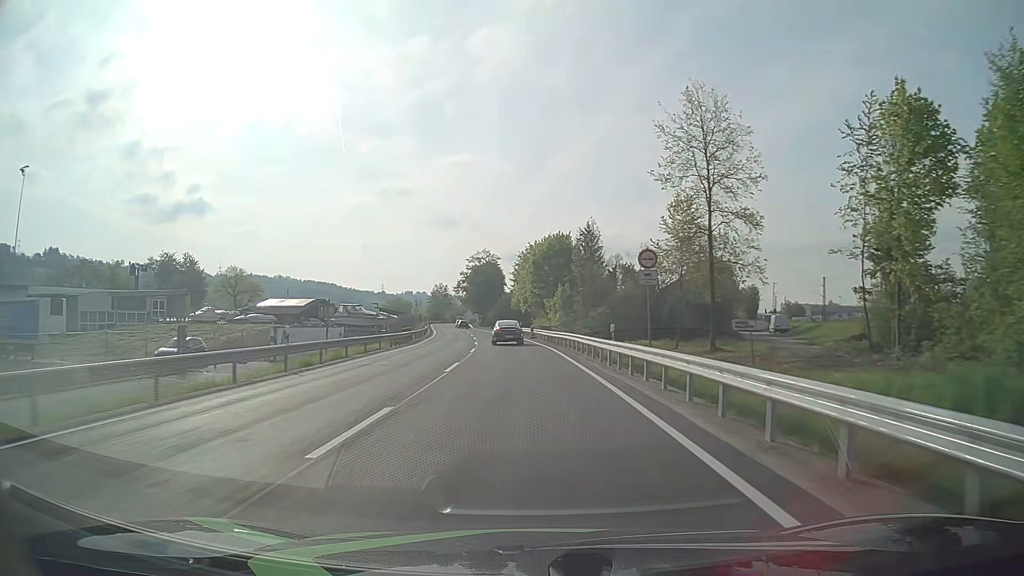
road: primary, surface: asphalt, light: Day
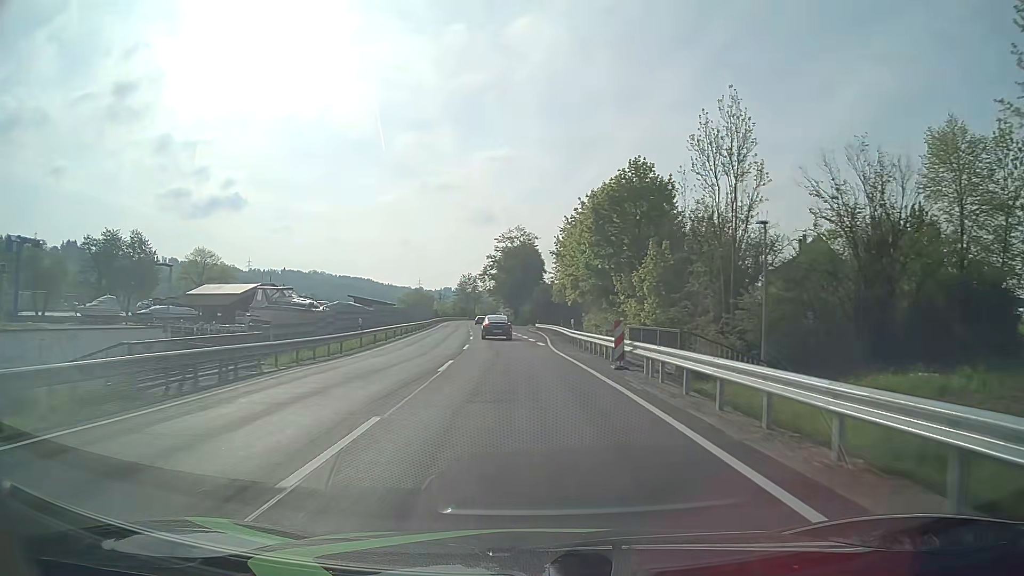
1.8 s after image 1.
(-1.3, +37.3) m; -4°
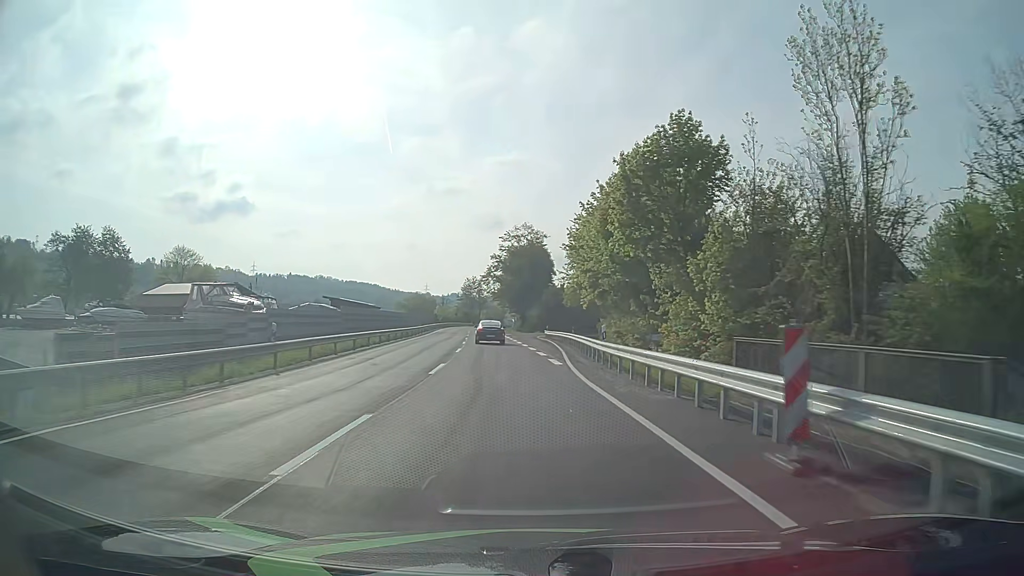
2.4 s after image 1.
(-0.1, +11.6) m; -1°
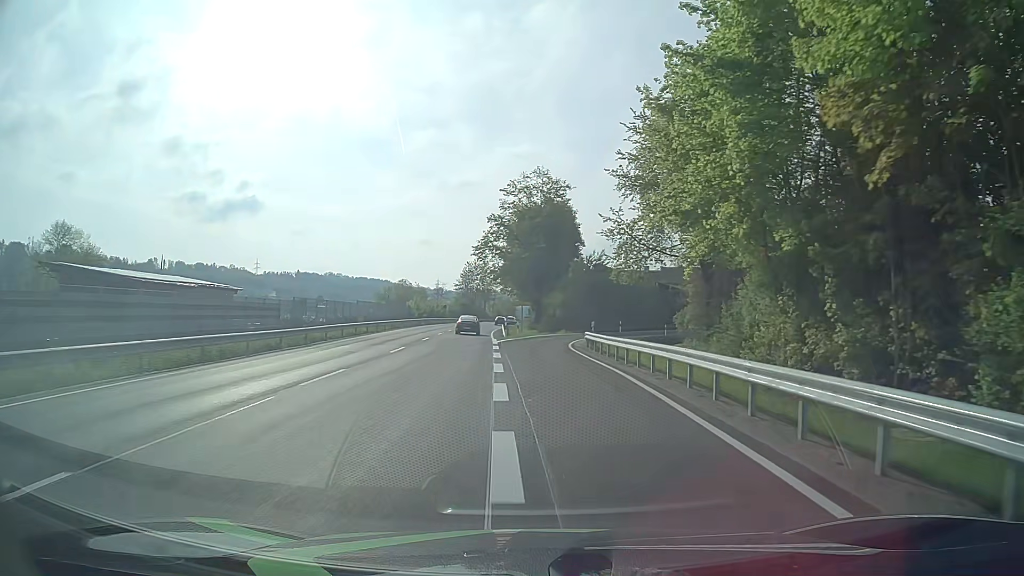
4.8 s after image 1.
(-0.5, +40.6) m; -1°
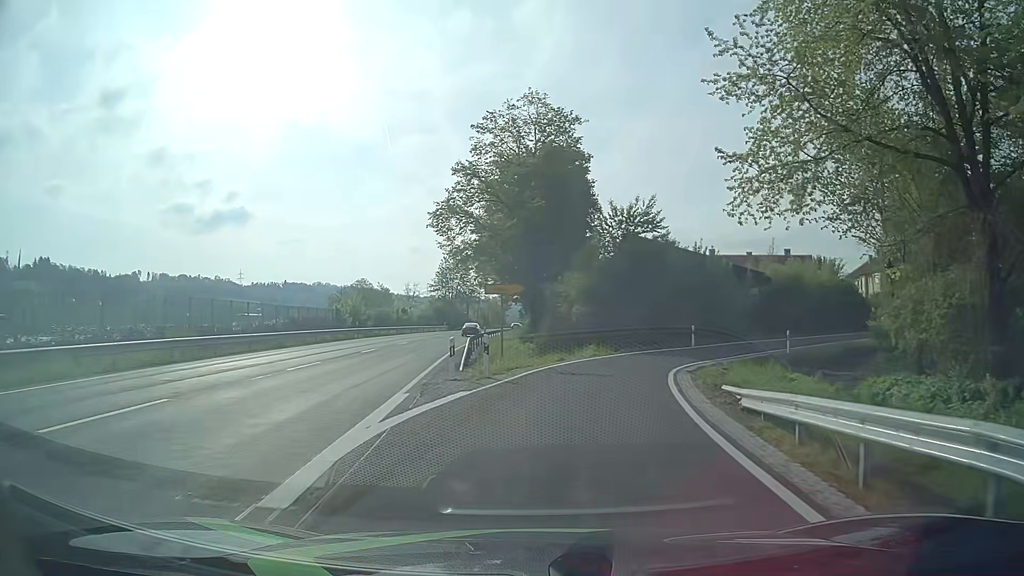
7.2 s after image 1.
(-0.2, +30.0) m; 0°
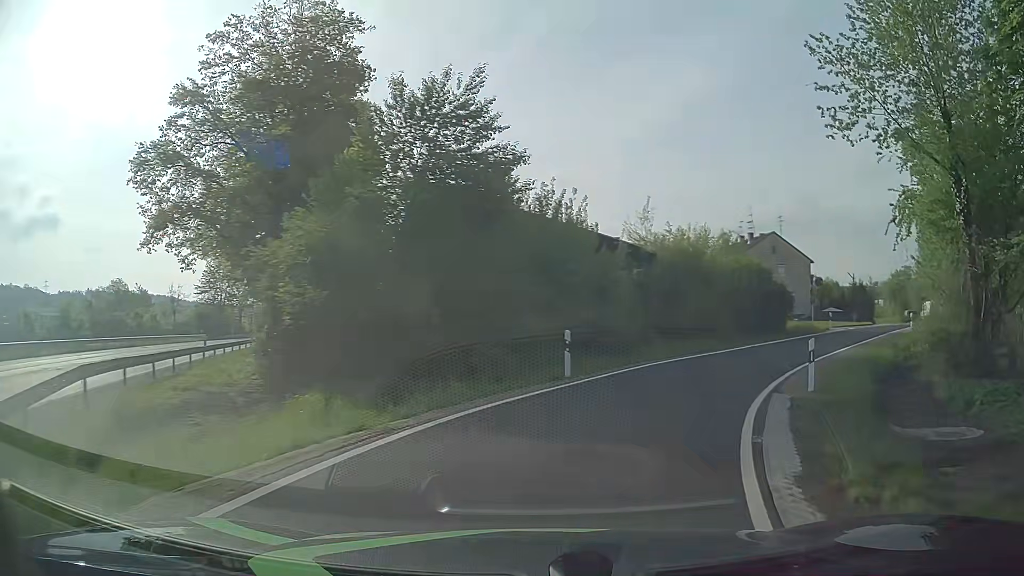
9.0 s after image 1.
(+2.1, +18.7) m; +17°
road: residential
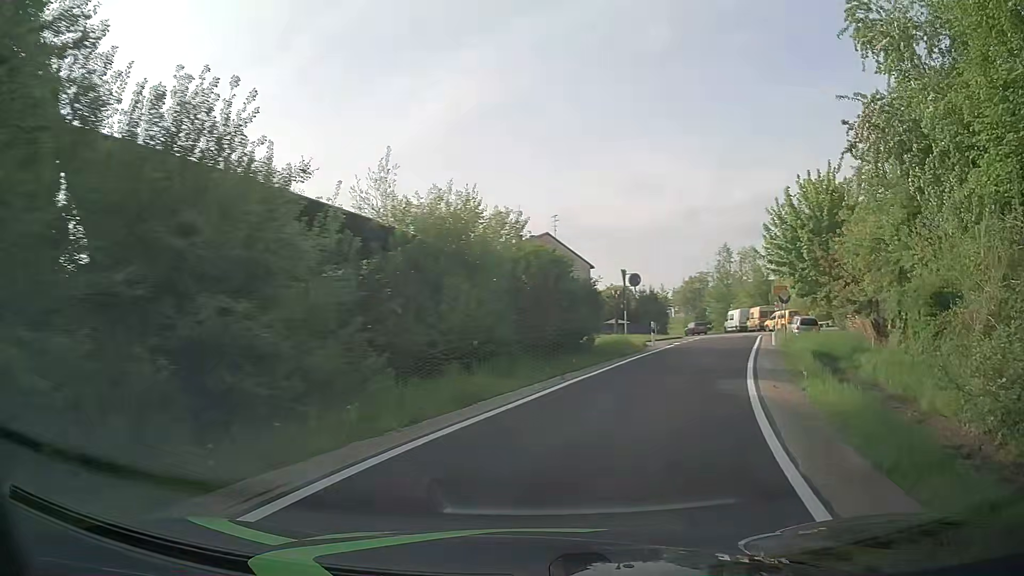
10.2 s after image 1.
(+2.1, +12.0) m; +20°
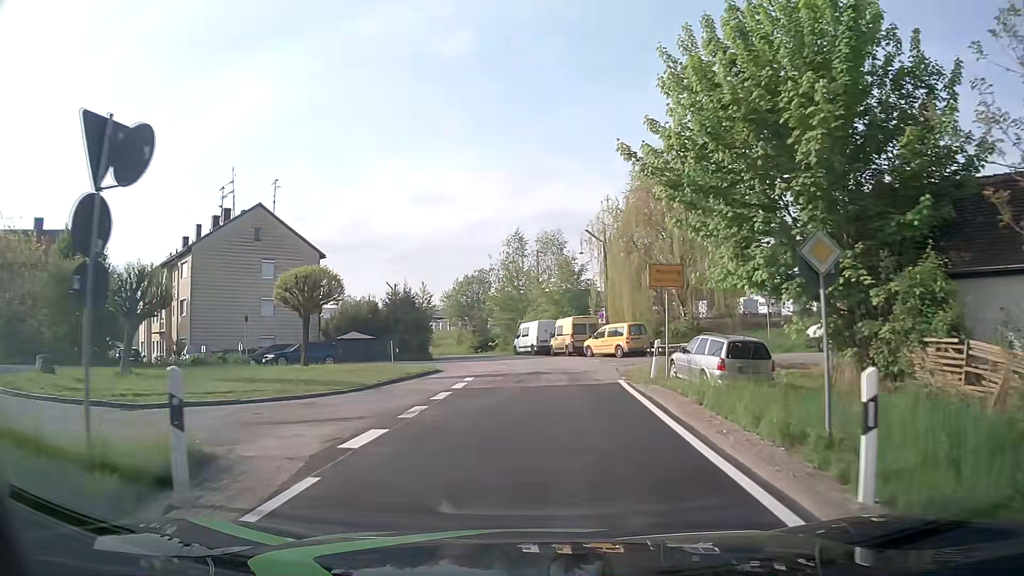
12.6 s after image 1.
(+6.2, +23.2) m; +20°
(0, +10) (0, +20) (0, +30) (-1, +40) (-3, +50) (-6, +59) (-11, +68) (-18, +74) (-27, +80) (-35, +85) m
